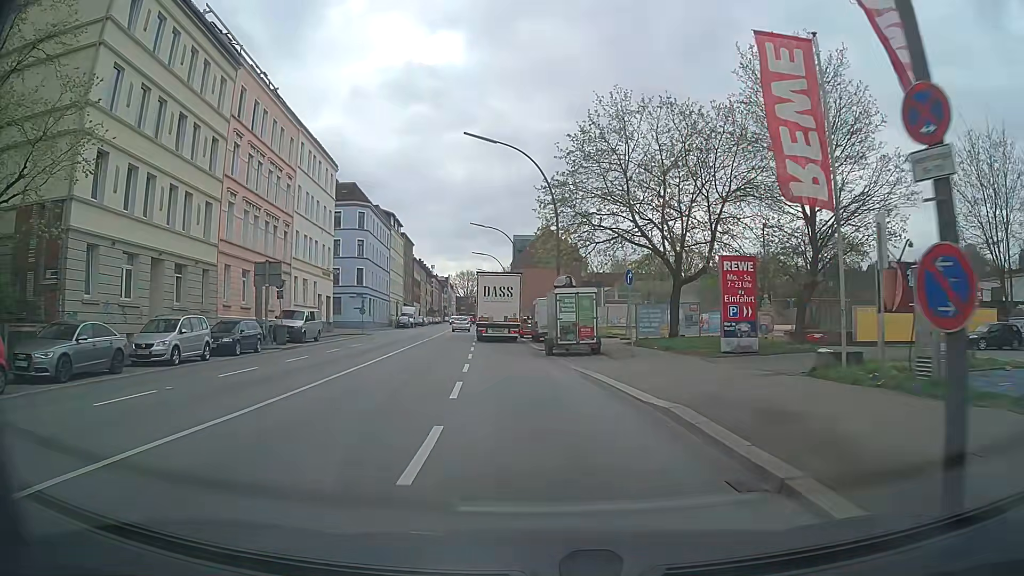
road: secondary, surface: asphalt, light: Day
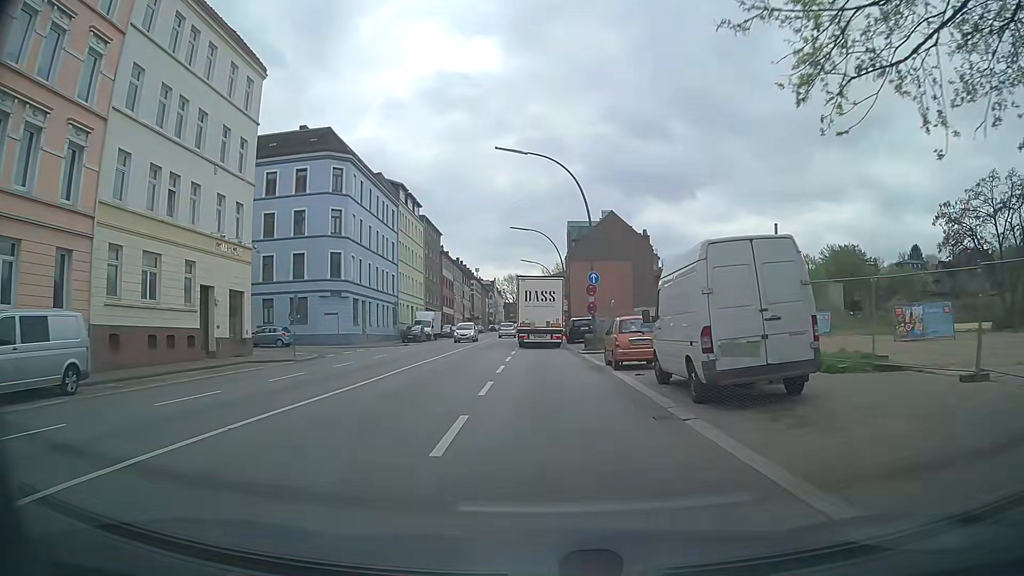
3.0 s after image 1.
(-2.0, +28.8) m; -5°
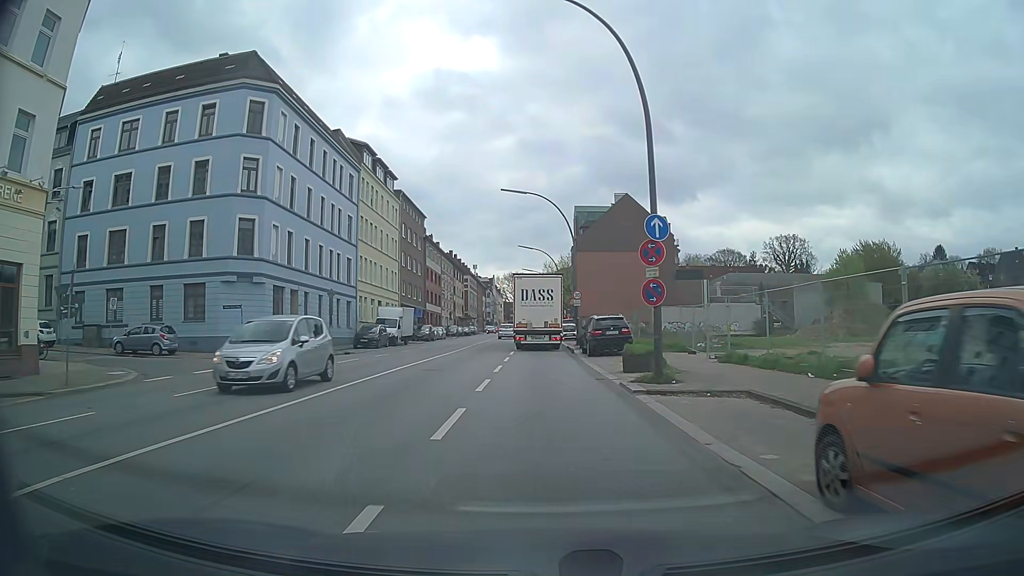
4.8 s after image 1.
(0.0, +17.0) m; 0°
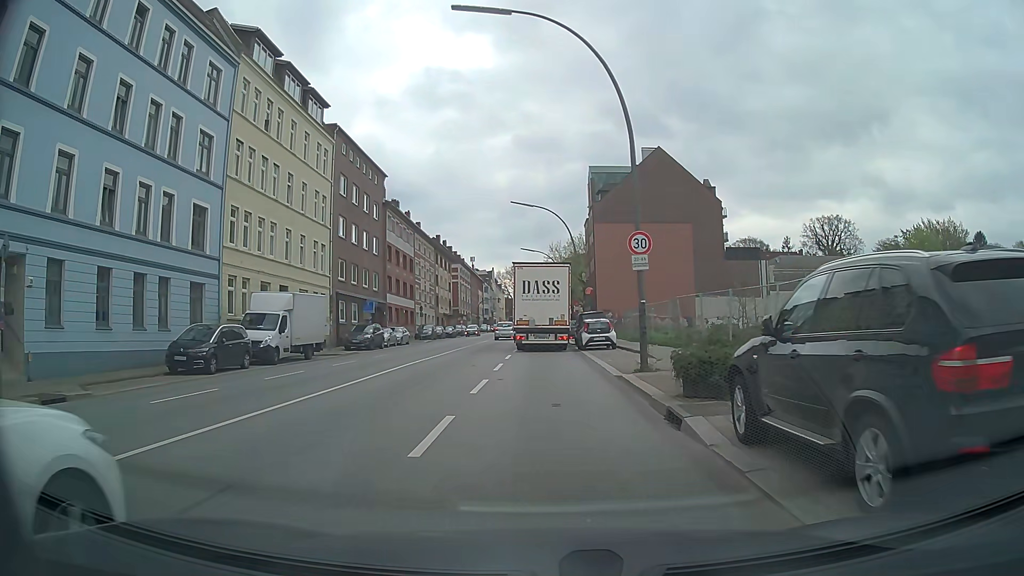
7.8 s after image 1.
(-0.1, +24.8) m; -1°
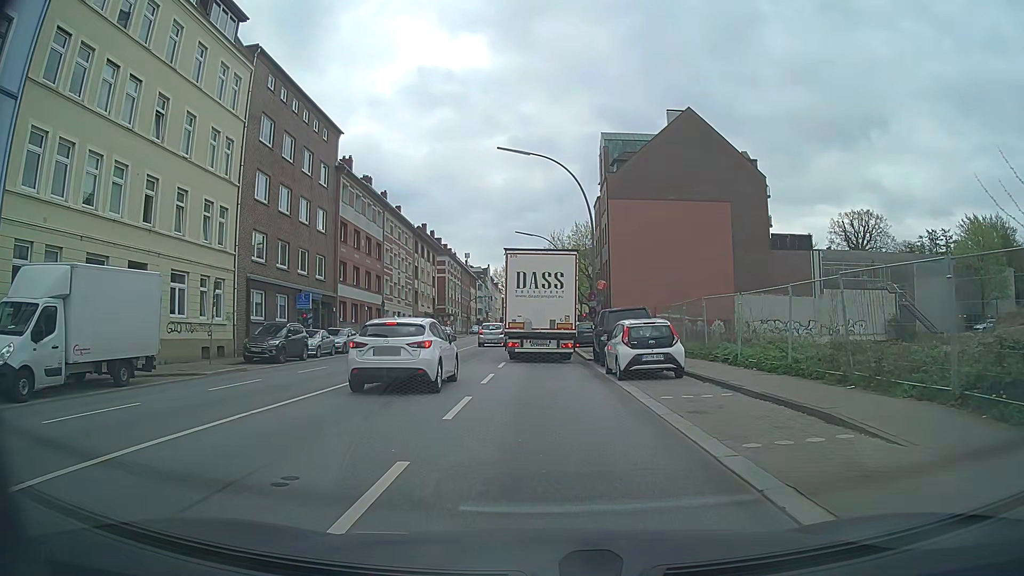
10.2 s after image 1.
(0.0, +15.2) m; 0°
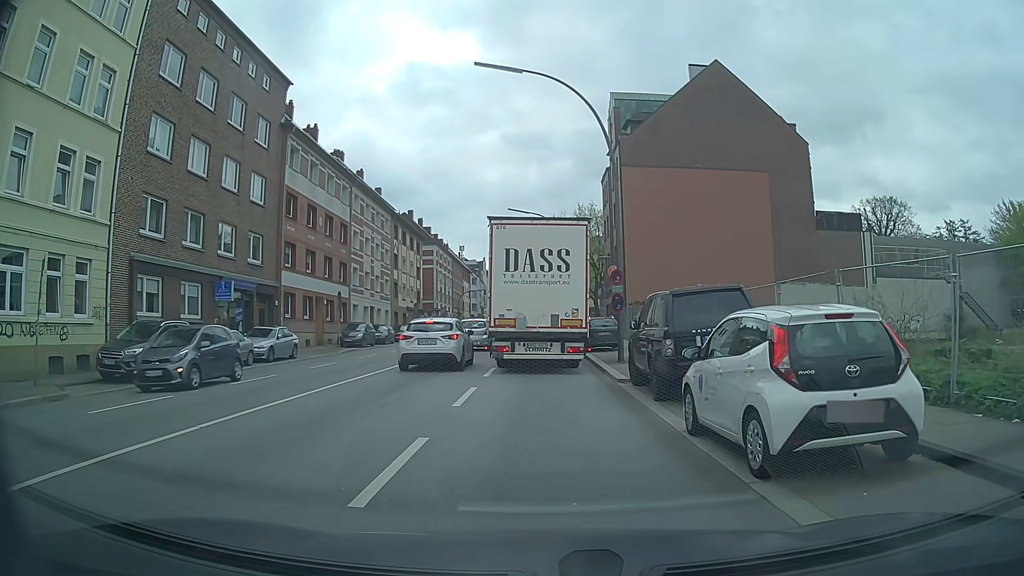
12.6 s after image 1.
(0.0, +10.4) m; 0°
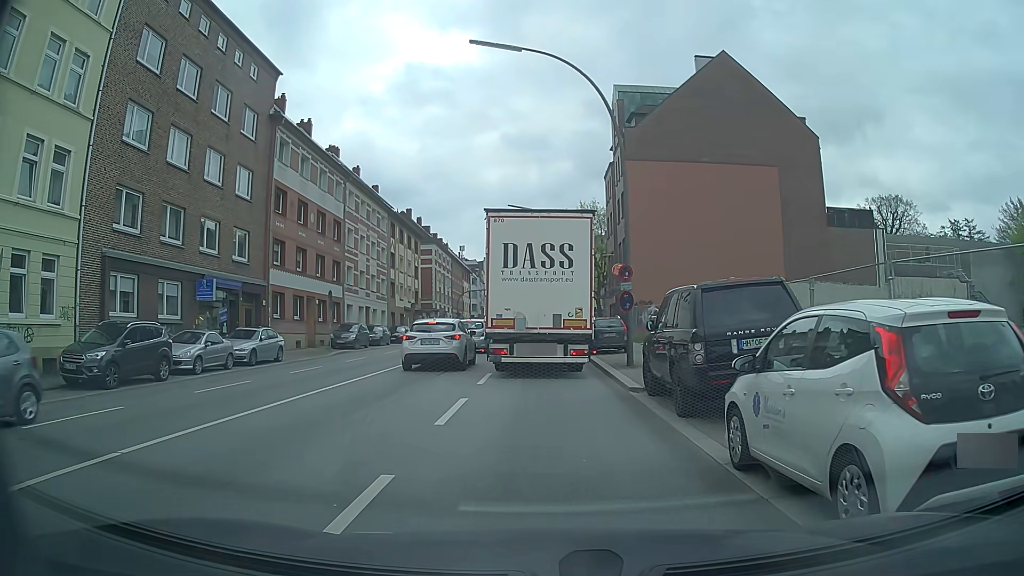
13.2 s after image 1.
(0.0, +1.9) m; 0°
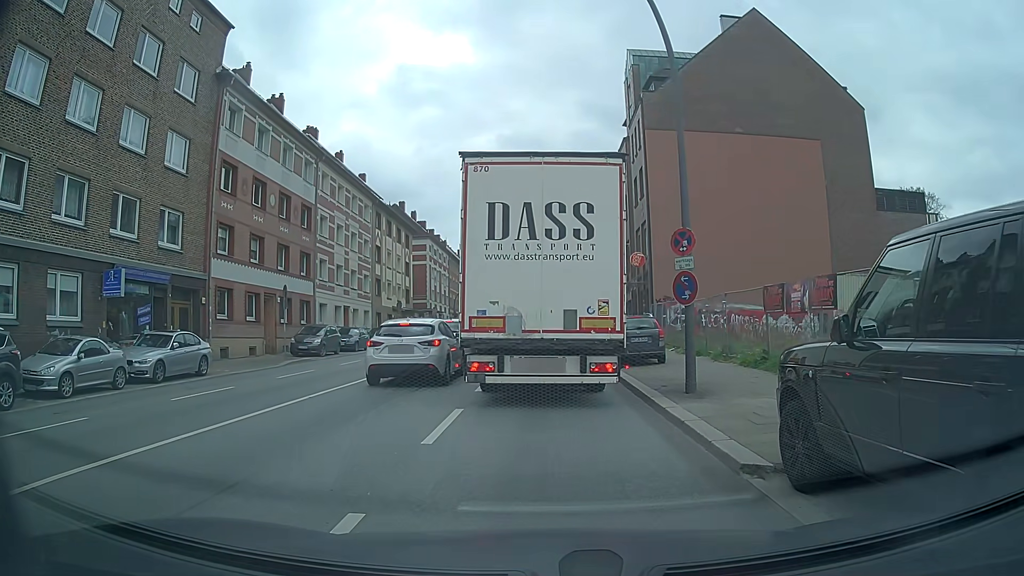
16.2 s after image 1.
(0.0, +7.2) m; 0°
